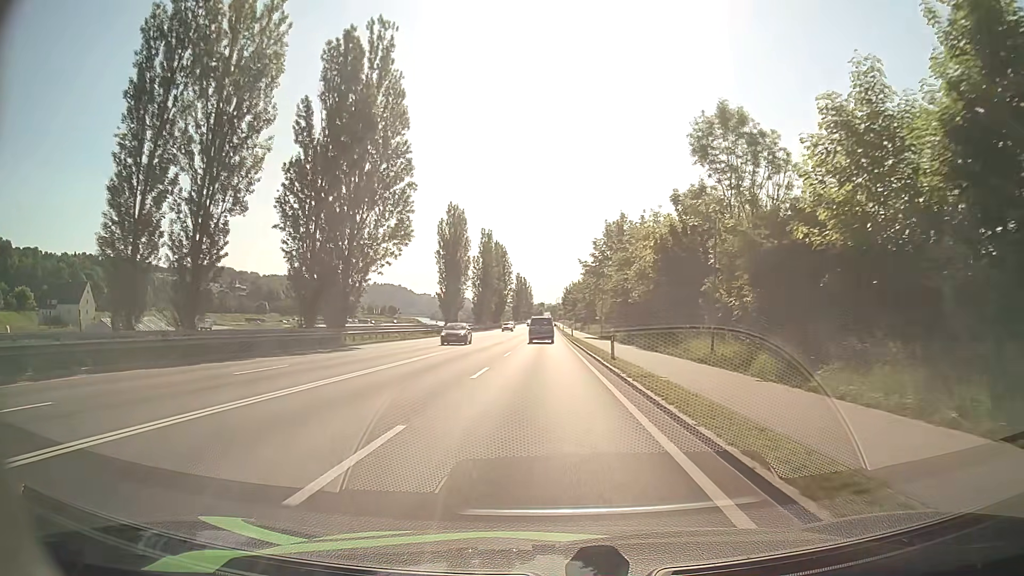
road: primary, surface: asphalt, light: Day
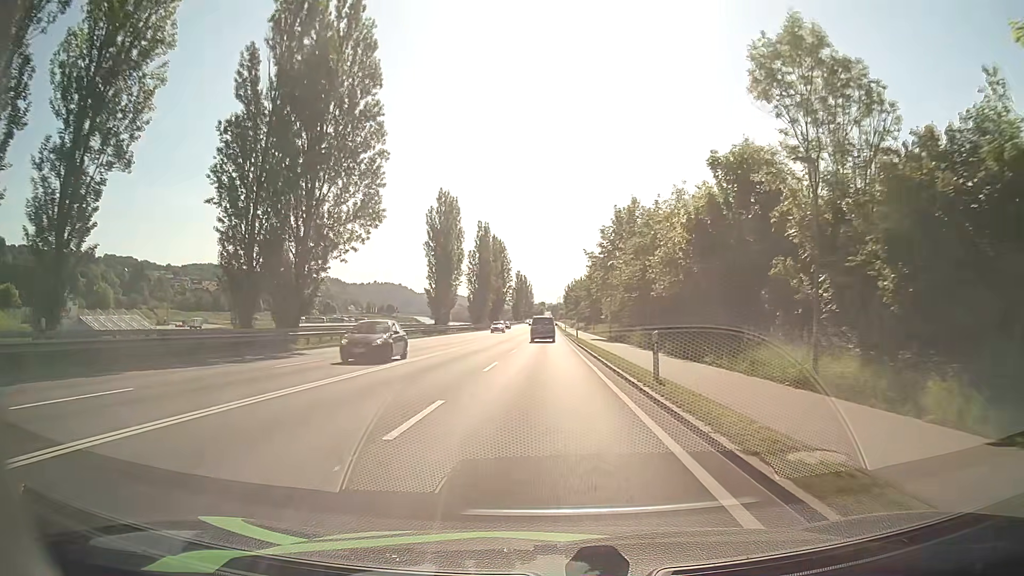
(0.0, +9.2) m; 0°
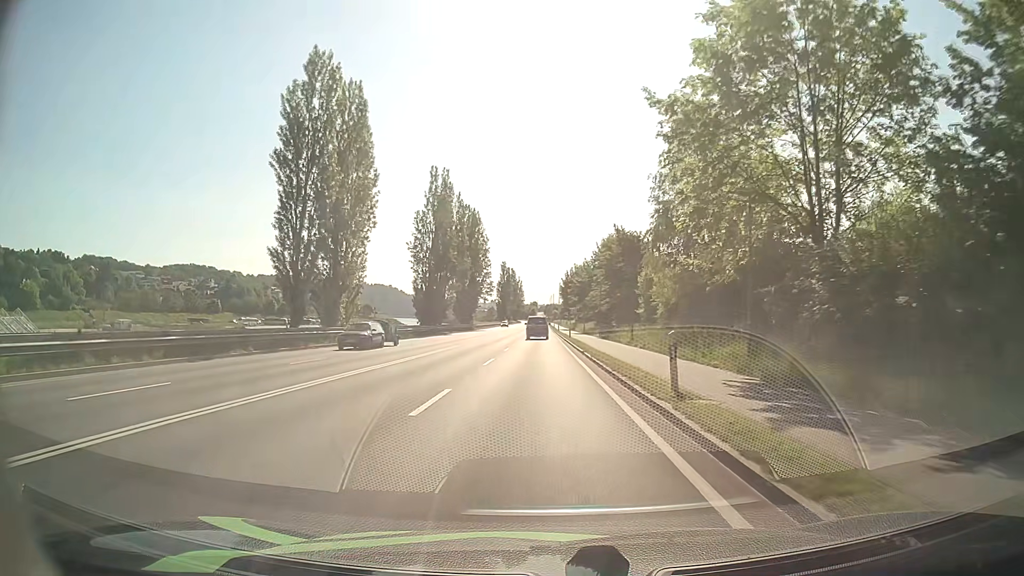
(+0.2, +46.2) m; +1°
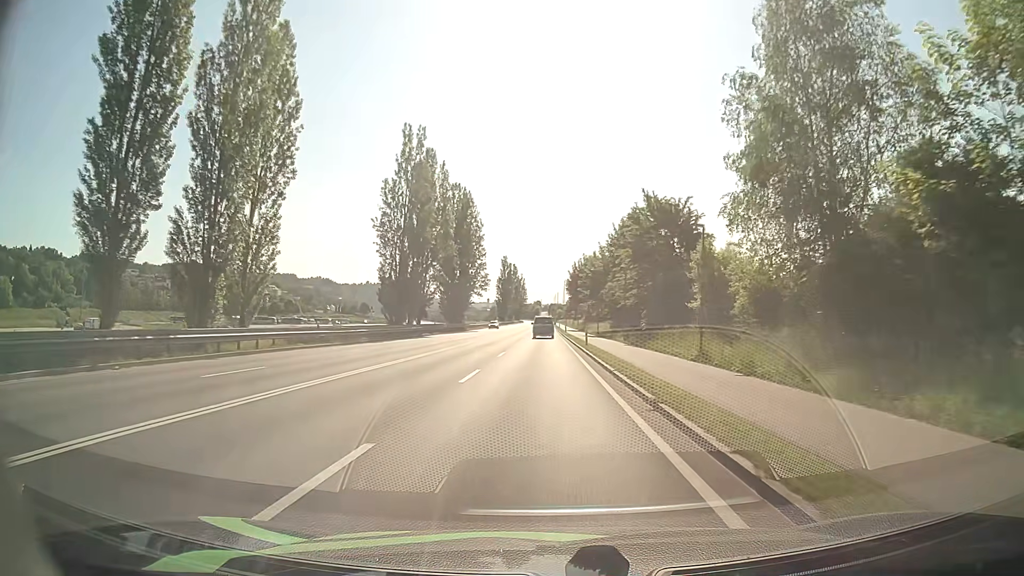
(-0.1, +18.5) m; -1°
